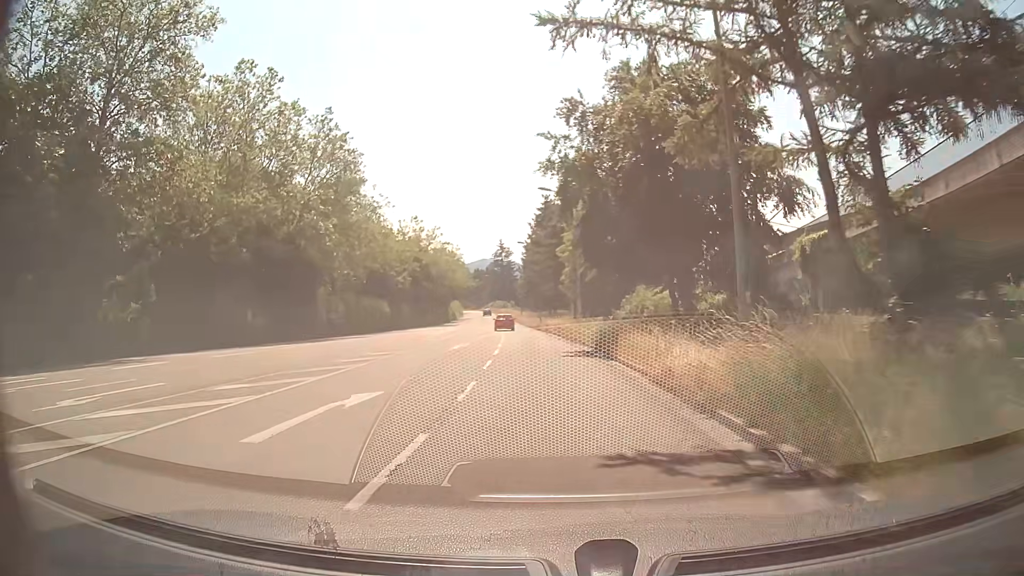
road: tertiary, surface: asphalt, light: Day
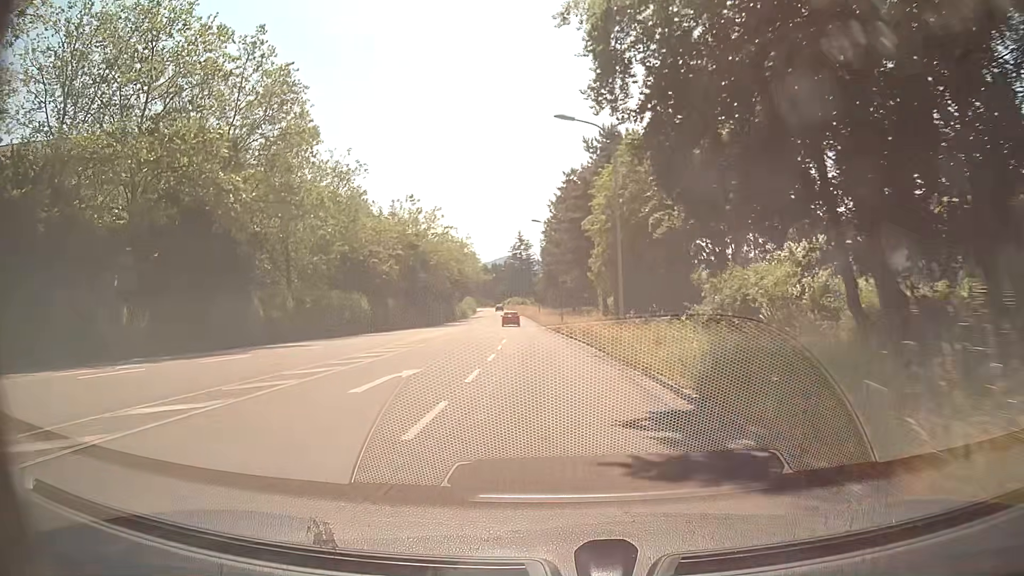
(-0.3, +15.5) m; -2°
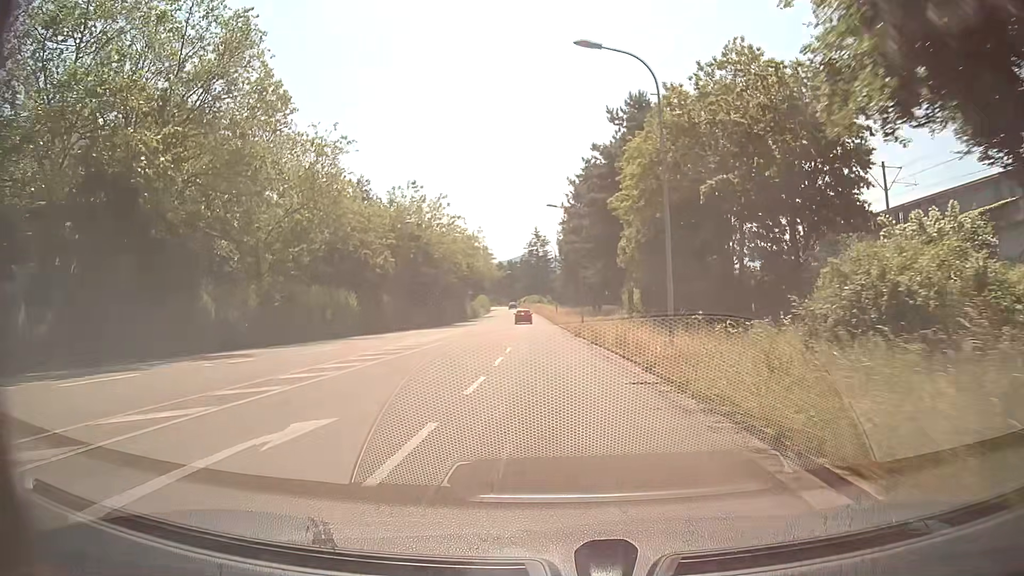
(-0.2, +7.9) m; -2°
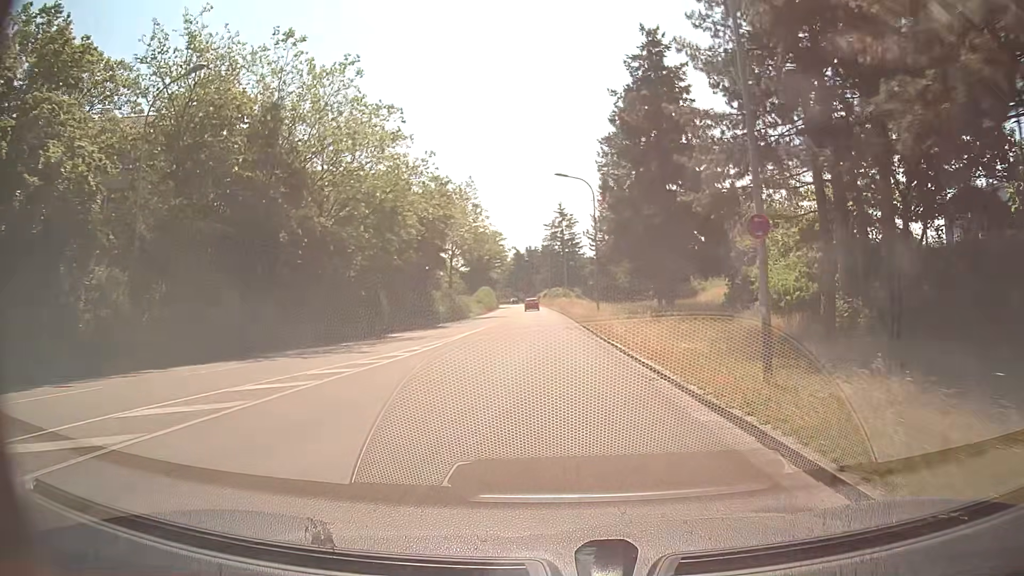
(-0.5, +39.3) m; -2°
